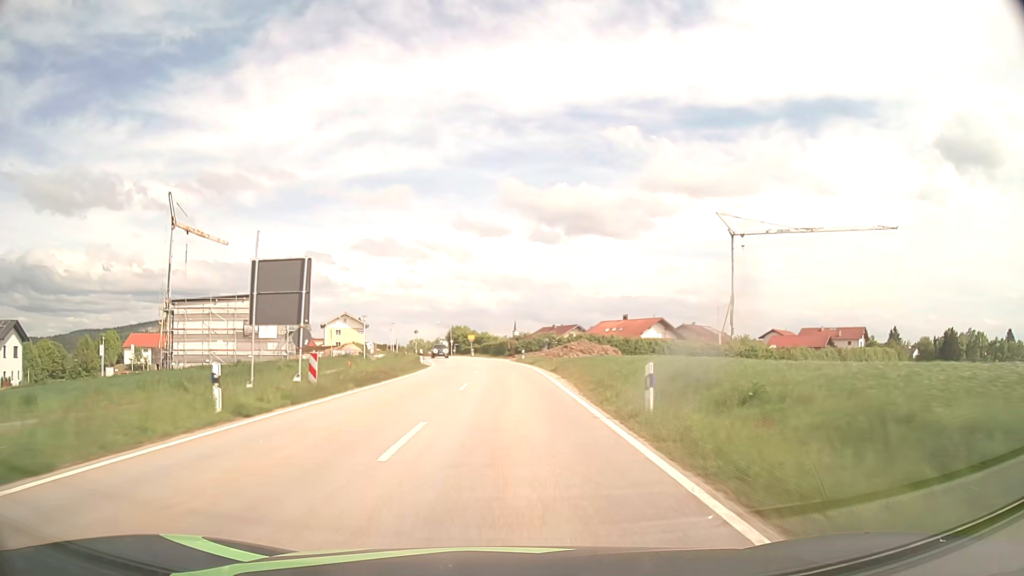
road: tertiary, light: Day
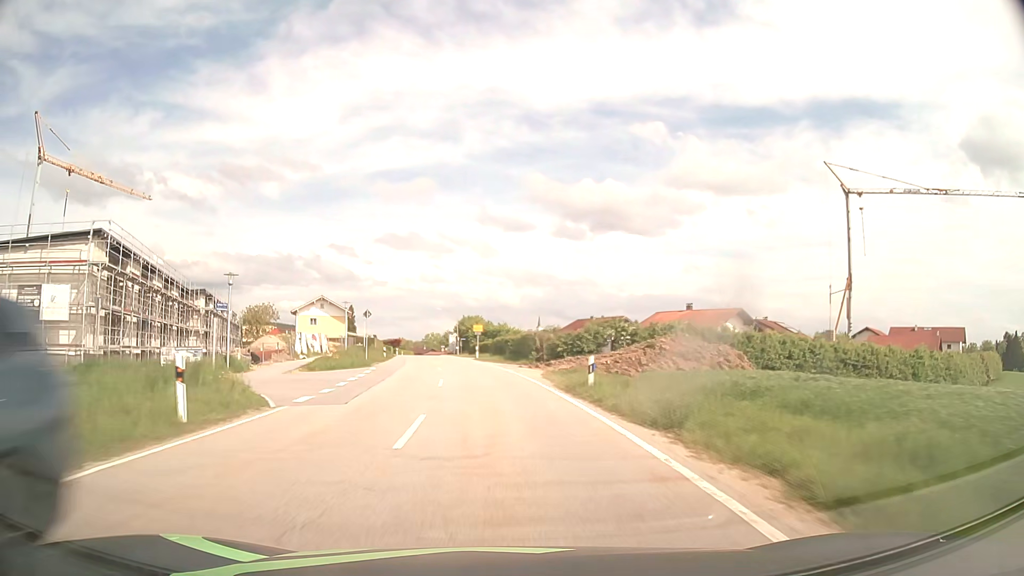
(-0.1, +36.4) m; -2°
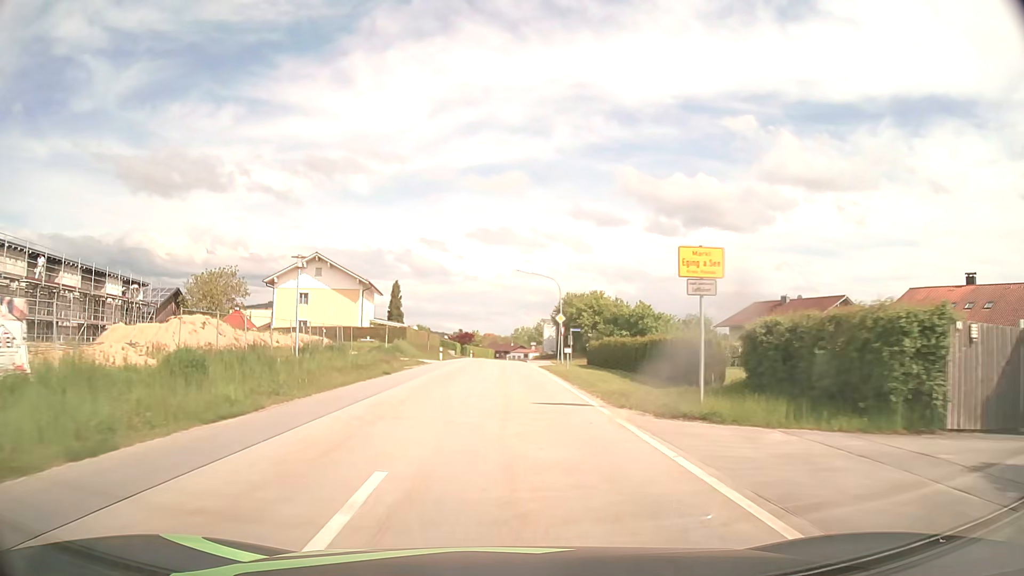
(-4.6, +53.2) m; -8°
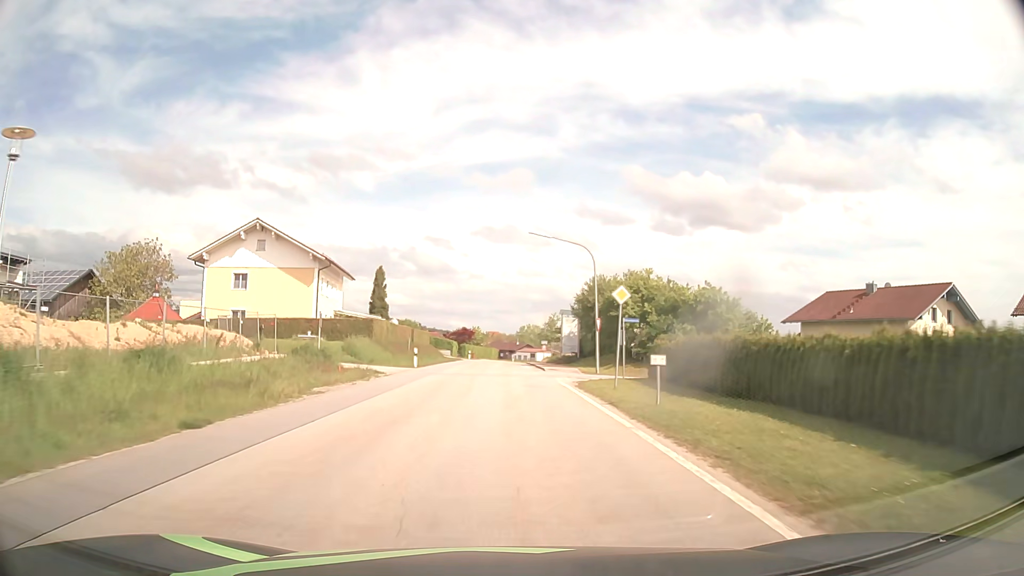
(-0.1, +18.4) m; 0°
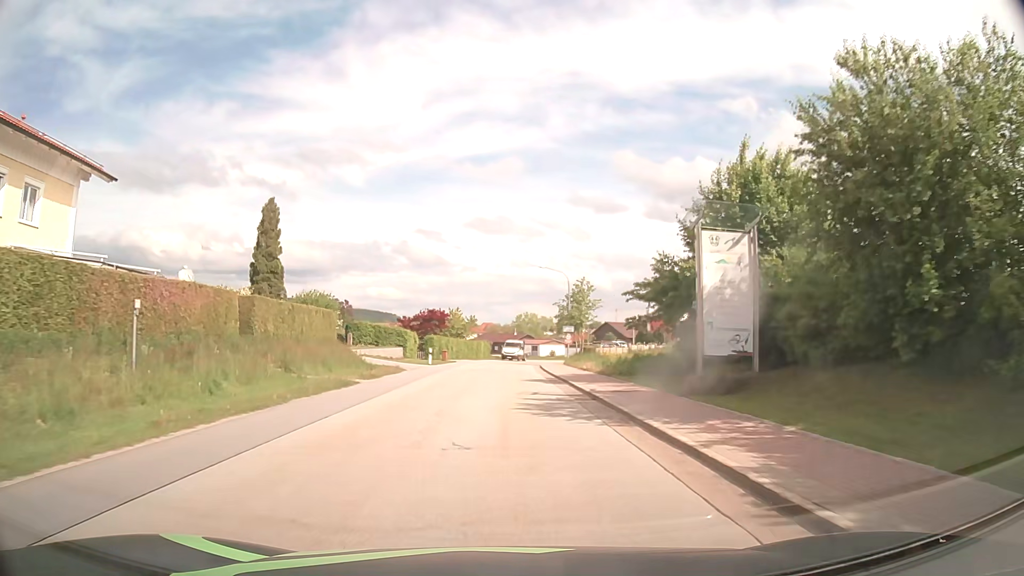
(0.0, +41.9) m; +1°
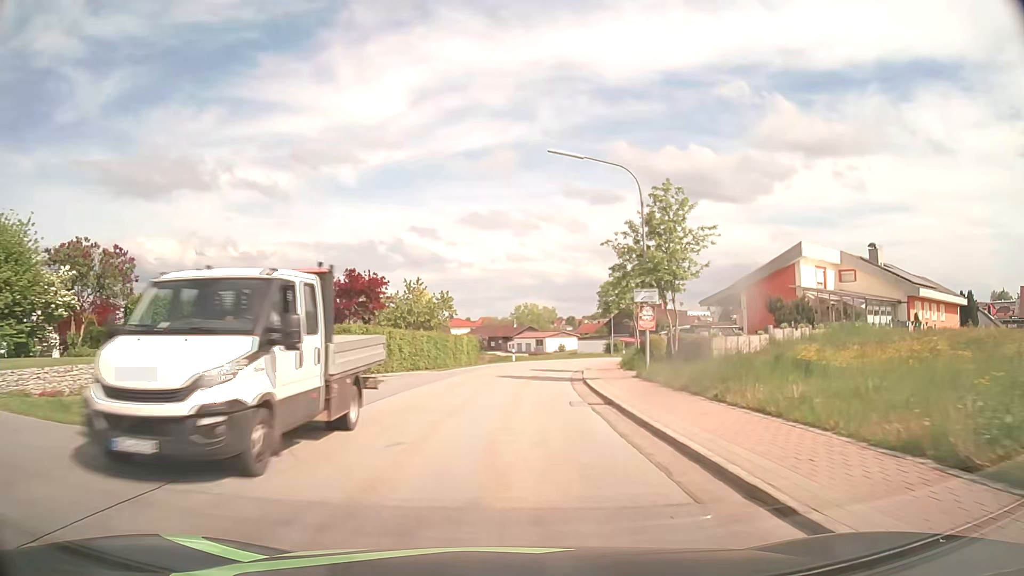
(+0.2, +32.4) m; 0°
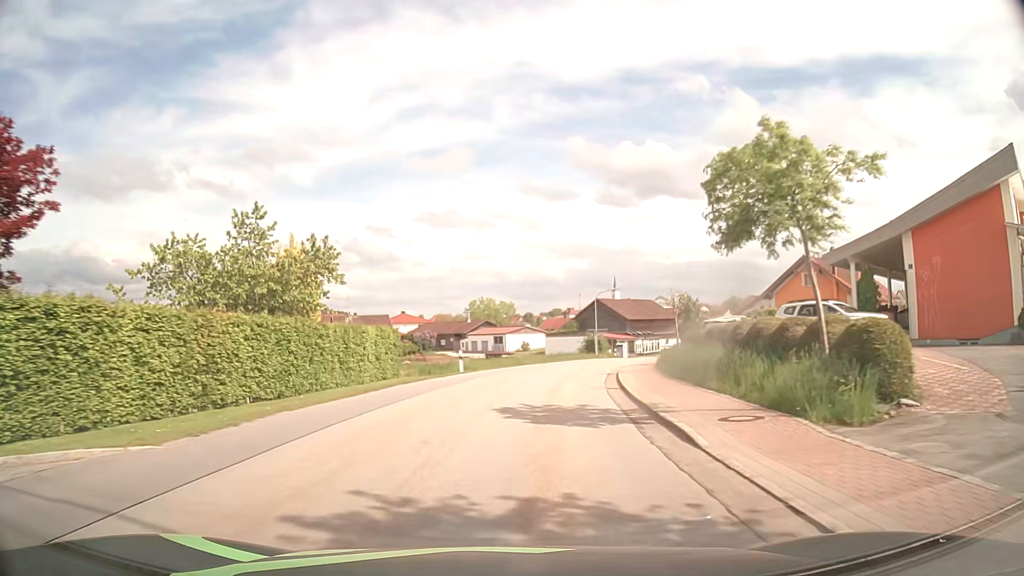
(+0.5, +24.1) m; +3°
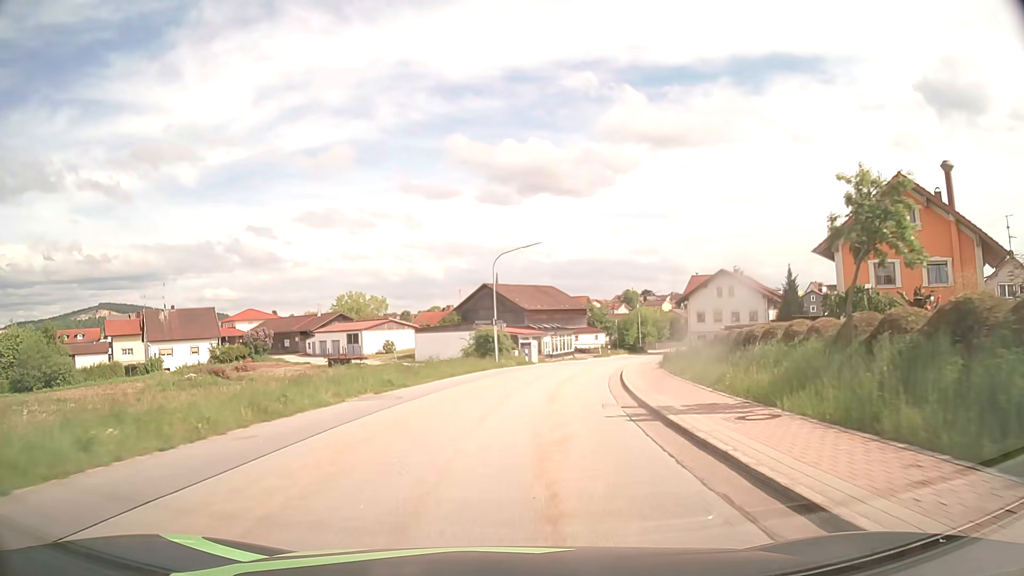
(+2.7, +31.6) m; +10°
(0, +10) (+1, +20) (+2, +30) (+4, +40) (+7, +49) (+10, +59) (+13, +68) (+17, +78) (+21, +87) (+25, +96) m
